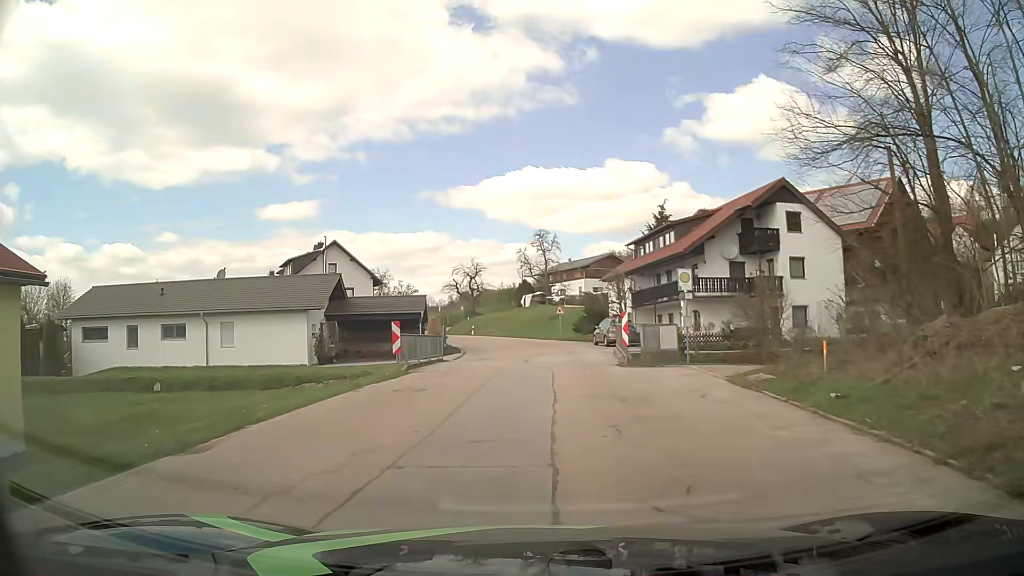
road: tertiary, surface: asphalt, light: Day
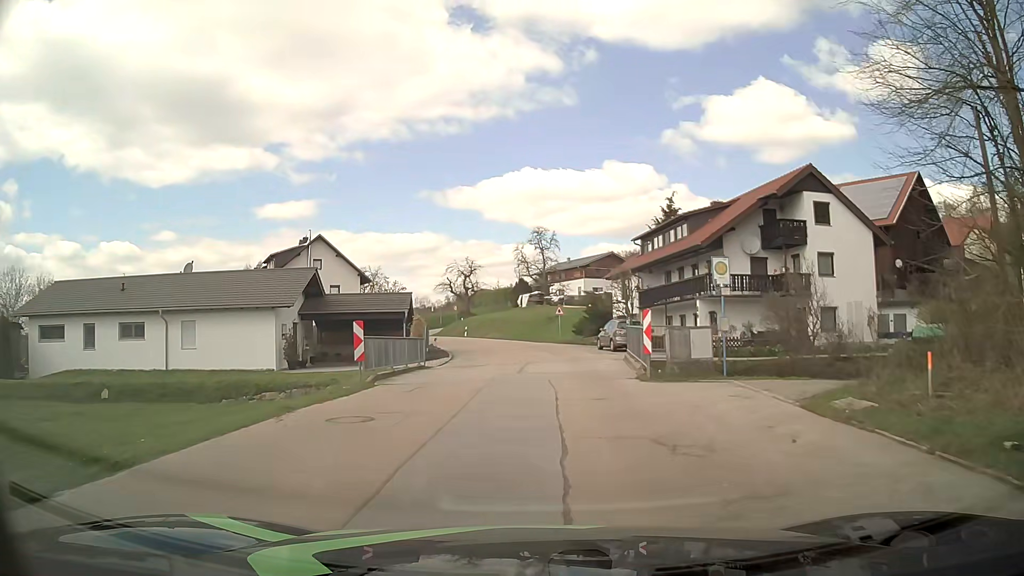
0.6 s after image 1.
(0.0, +4.3) m; -1°
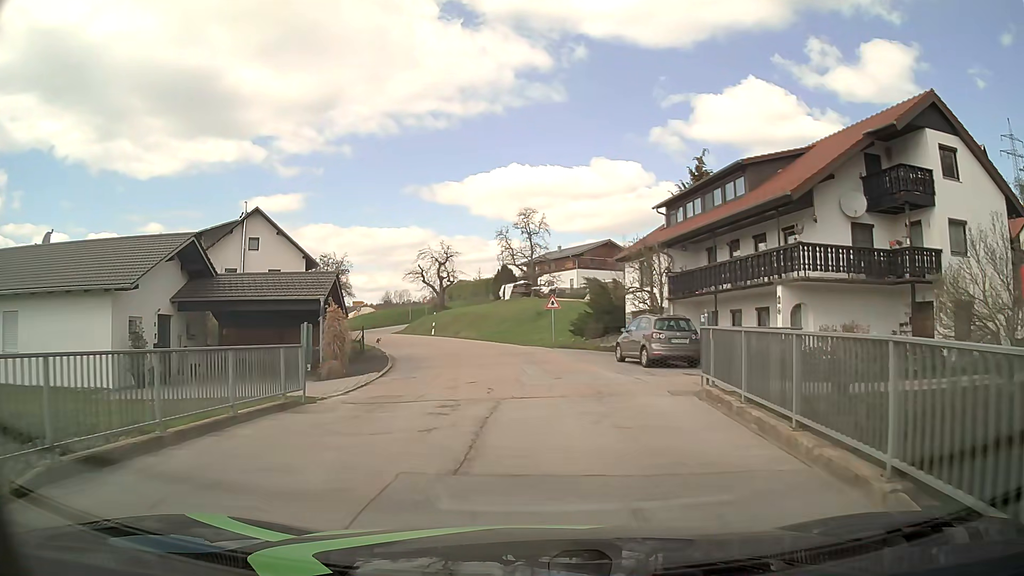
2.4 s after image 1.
(+0.2, +13.0) m; +2°
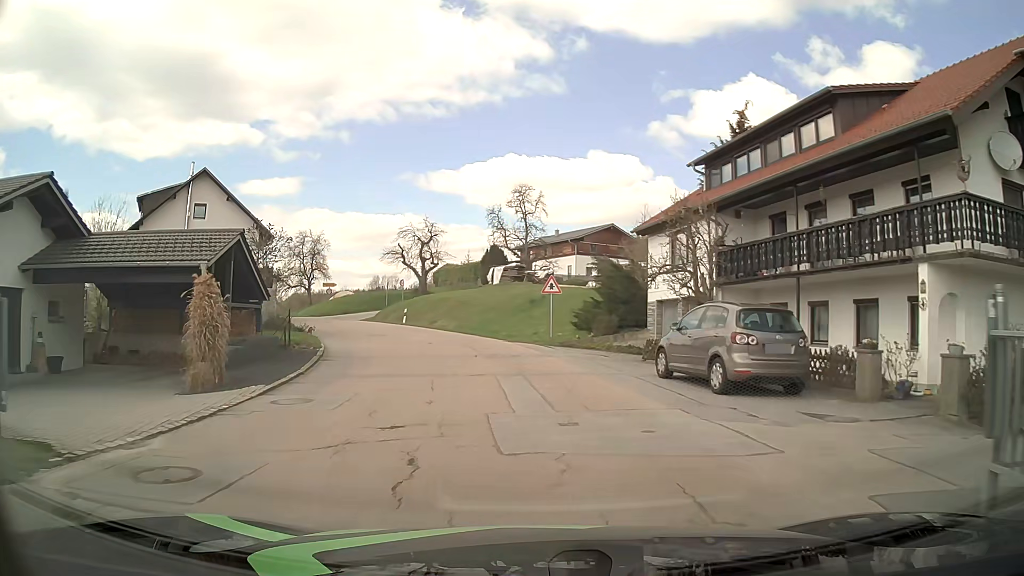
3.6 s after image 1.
(0.0, +8.8) m; 0°
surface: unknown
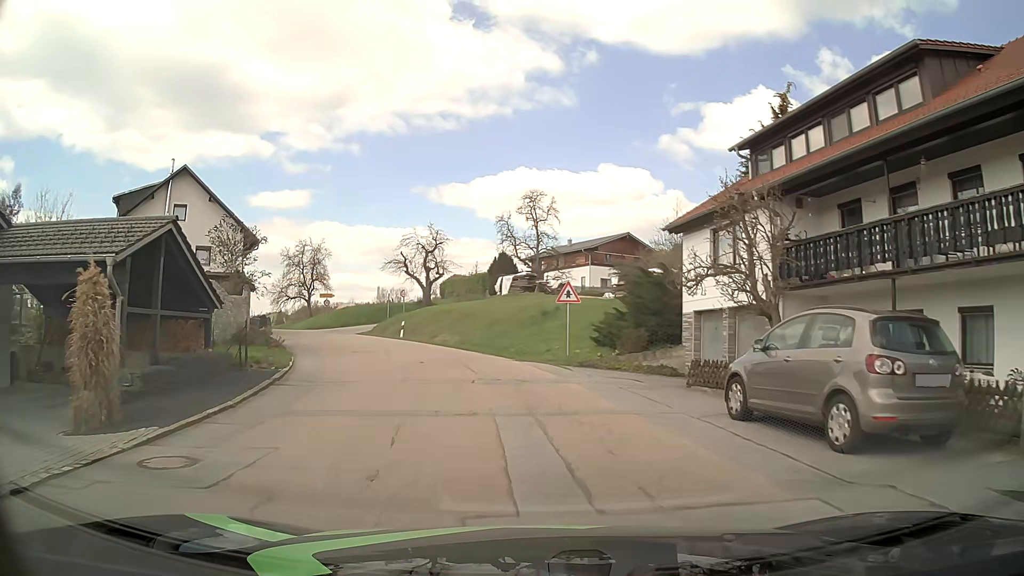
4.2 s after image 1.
(0.0, +4.5) m; -2°
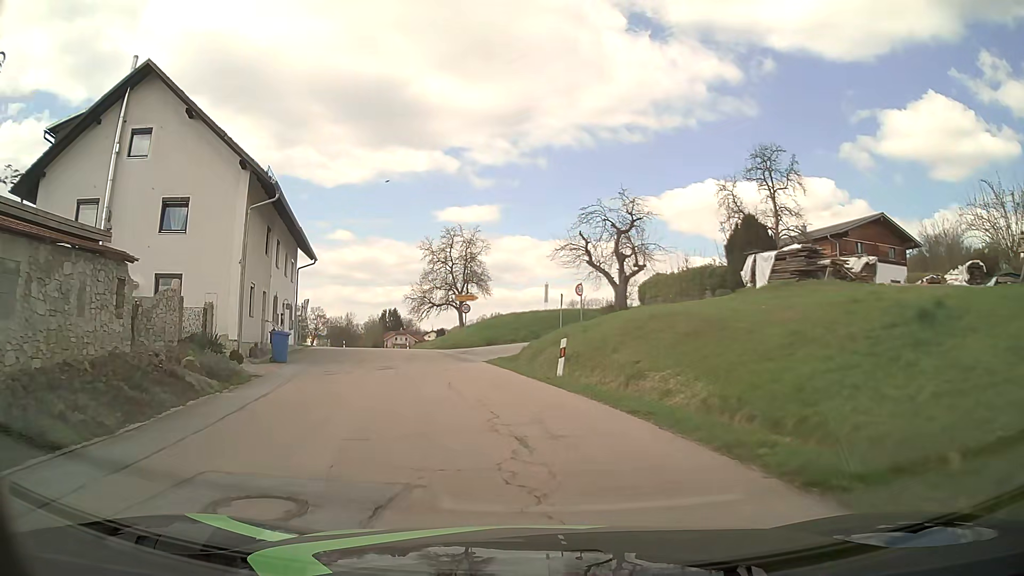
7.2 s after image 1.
(-2.4, +21.9) m; -16°
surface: asphalt
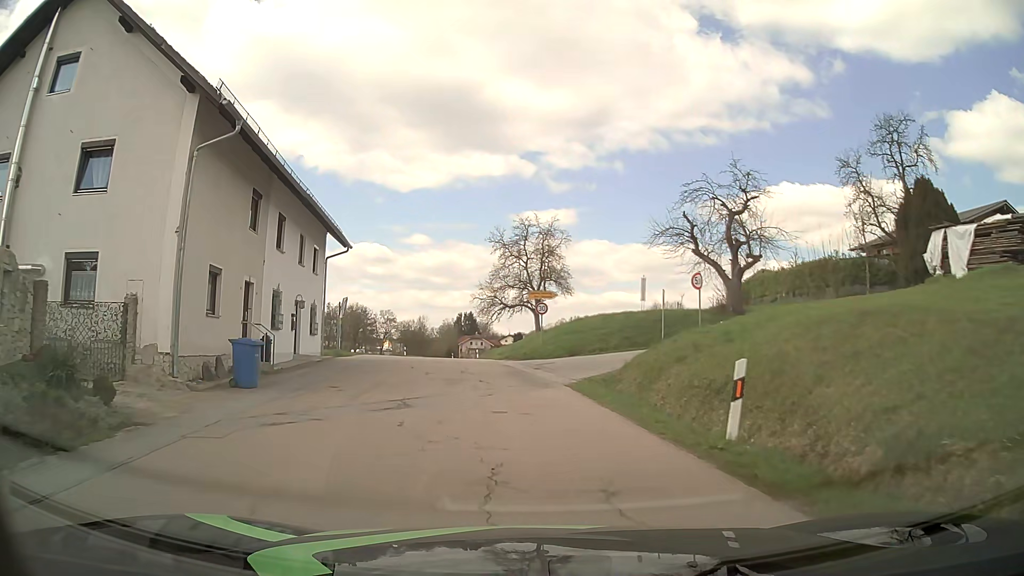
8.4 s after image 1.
(-0.5, +8.7) m; -7°
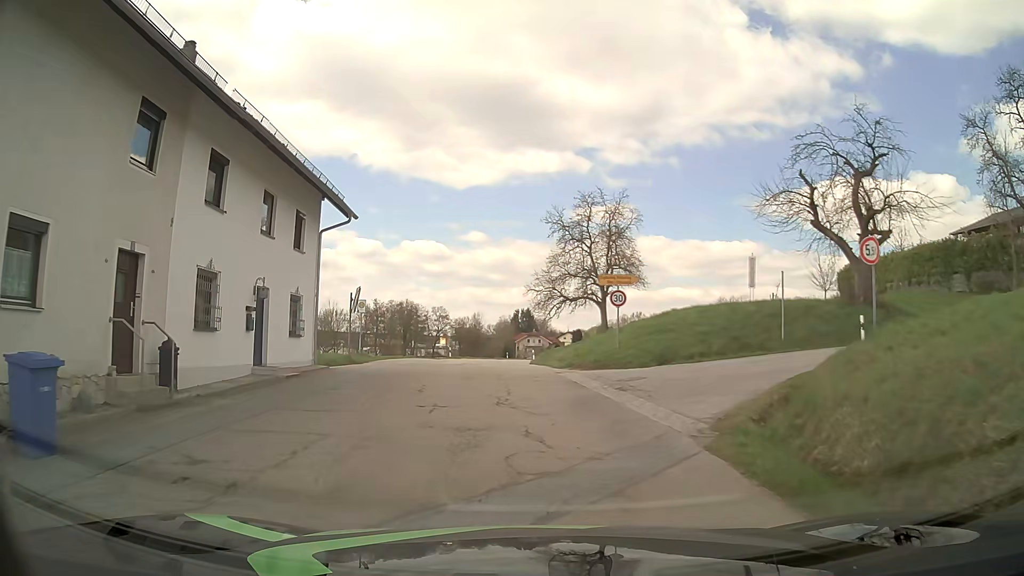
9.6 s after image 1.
(-0.3, +8.8) m; -4°
